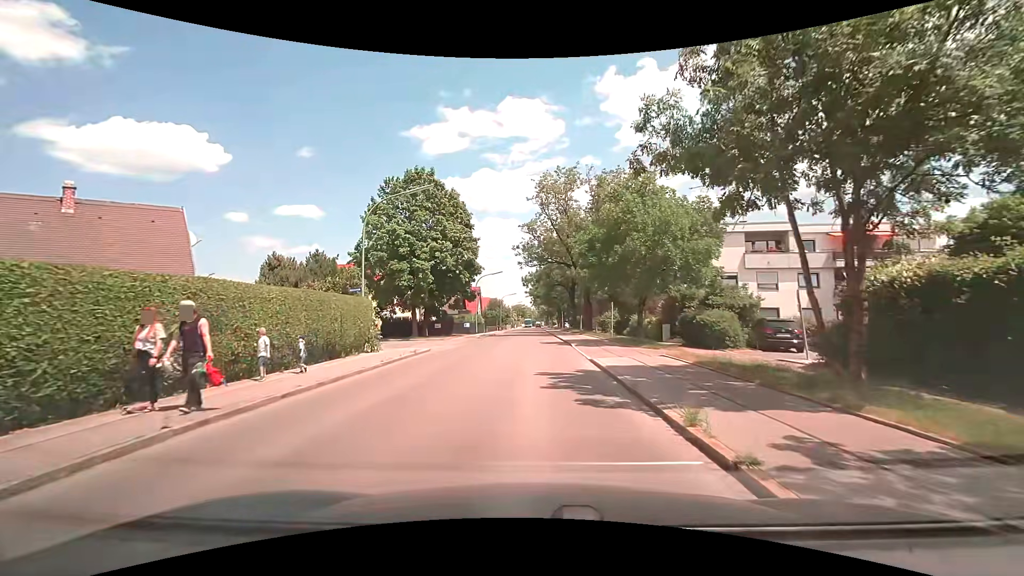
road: tertiary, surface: asphalt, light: Day
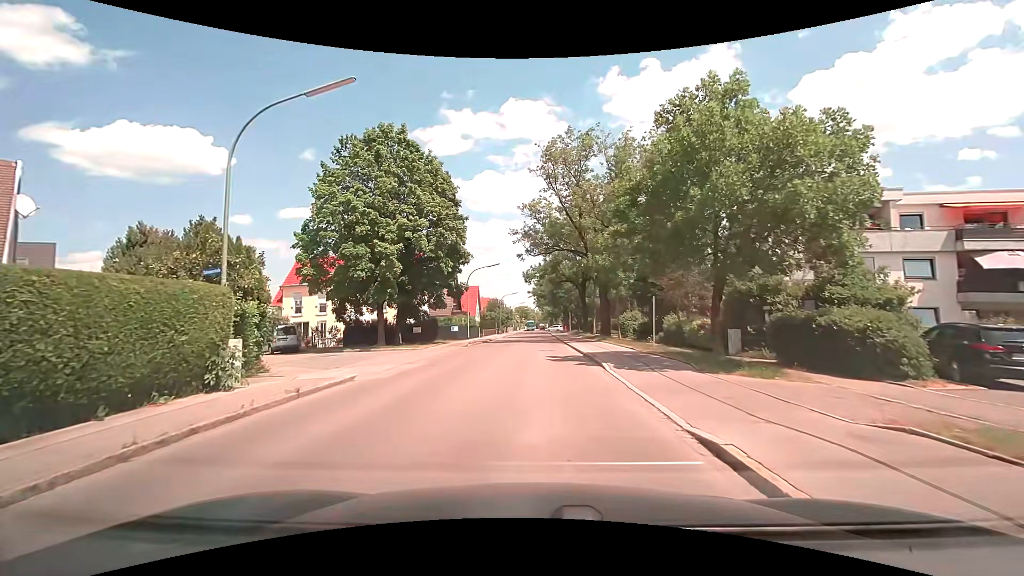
(-0.1, +10.1) m; -1°
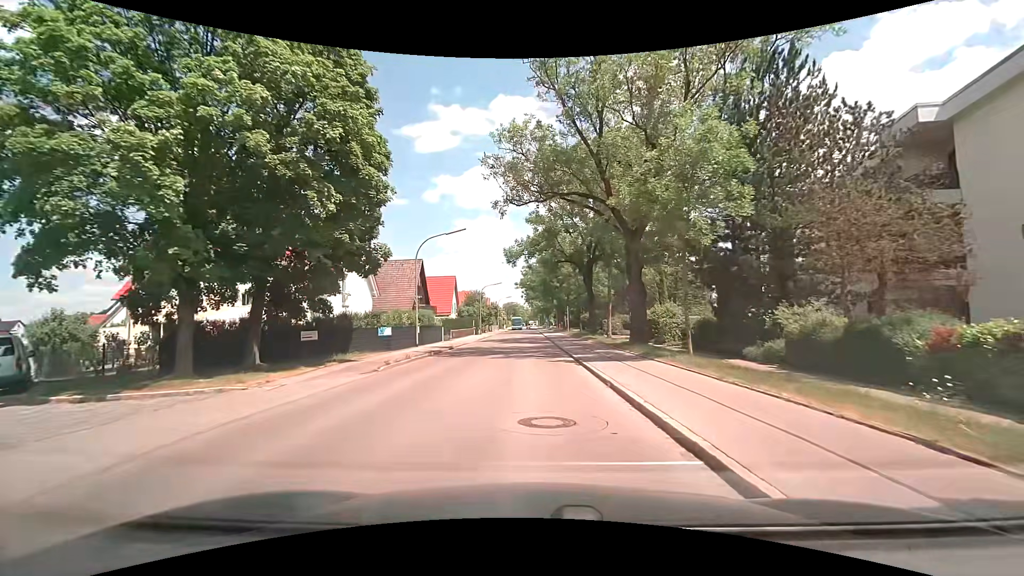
(+0.2, +17.3) m; +2°
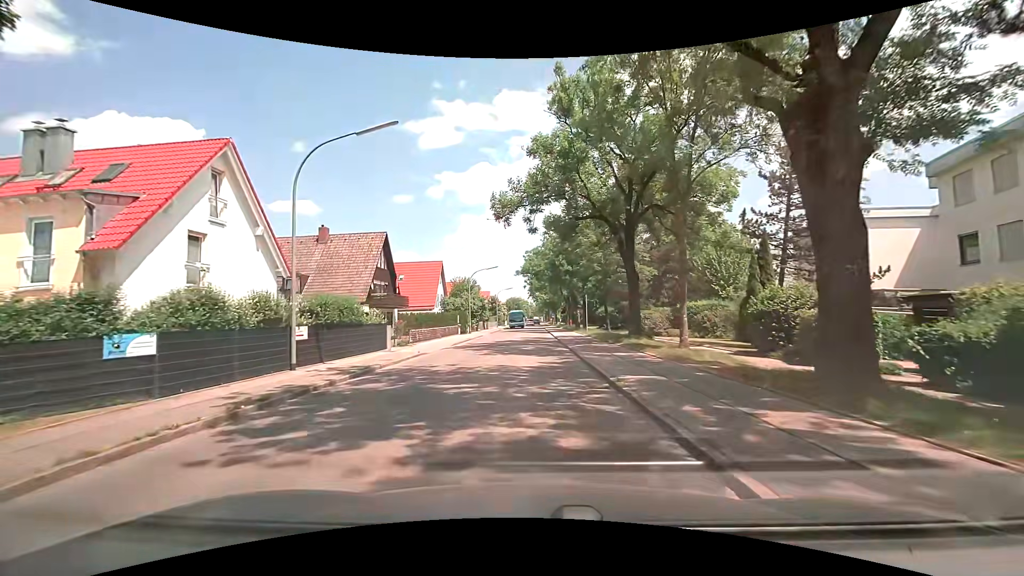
(-0.3, +16.4) m; -2°
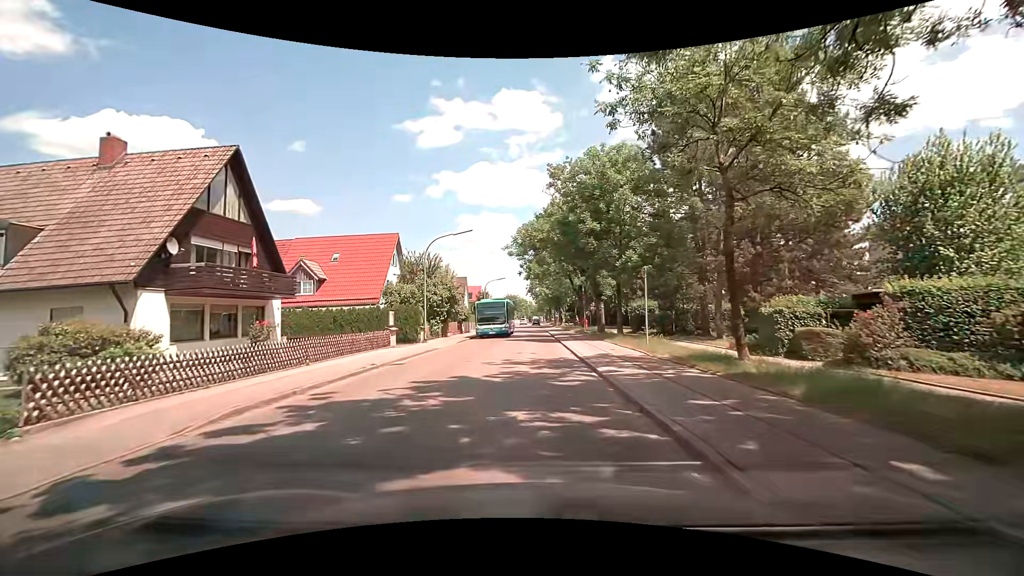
(+0.1, +22.2) m; +1°
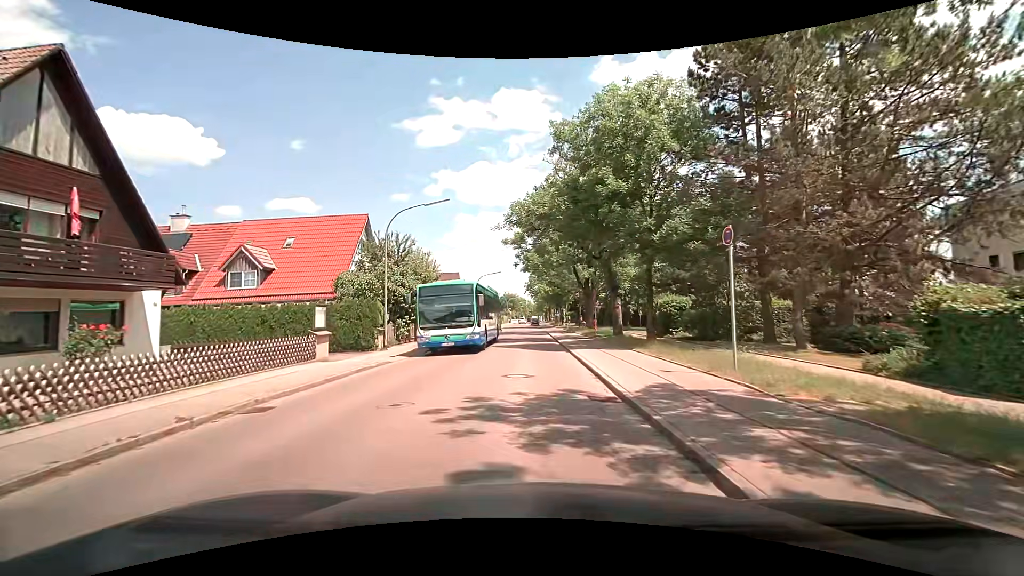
(-0.1, +8.4) m; 0°
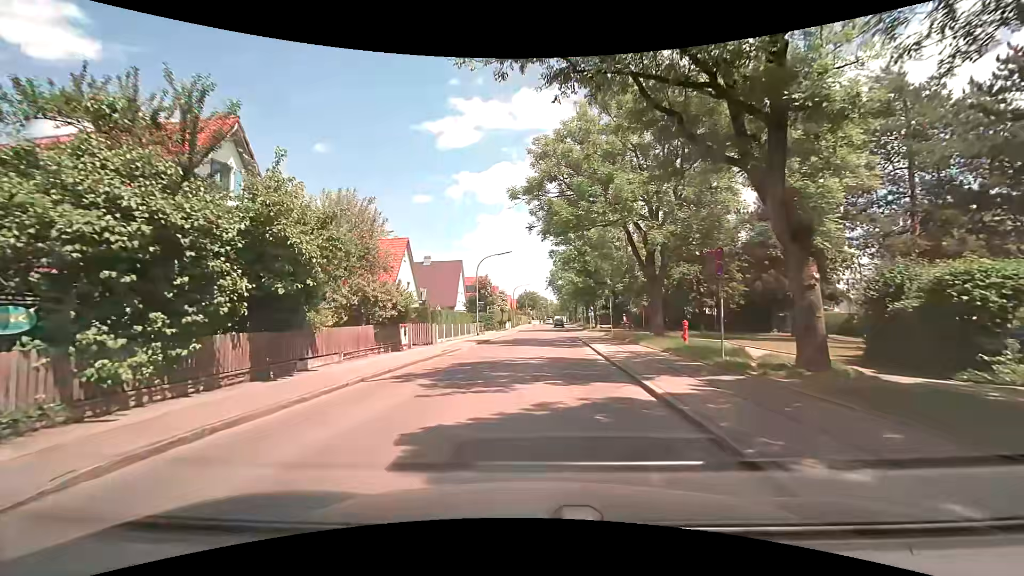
(-0.3, +19.6) m; -2°
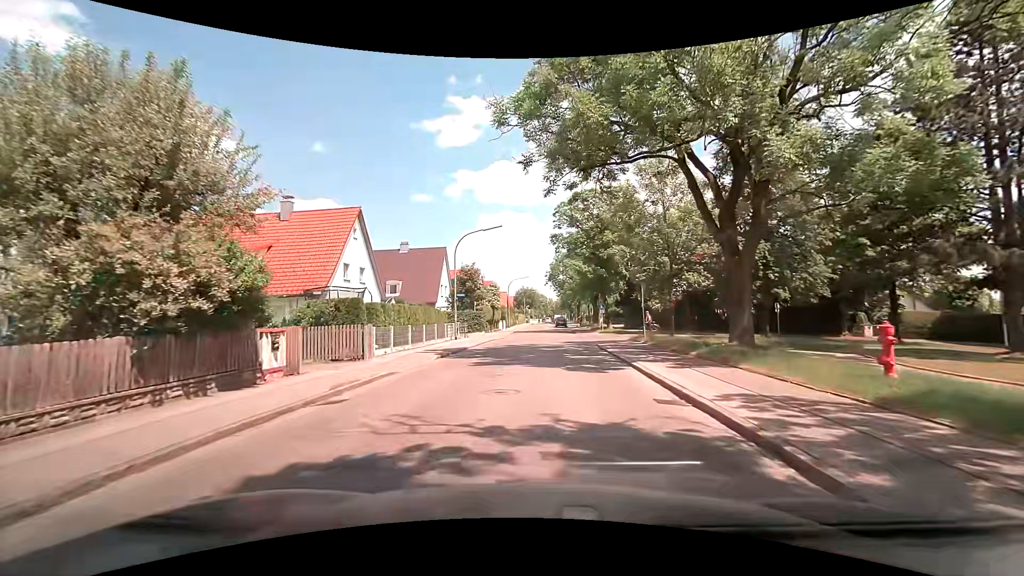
(-0.1, +11.7) m; 0°
